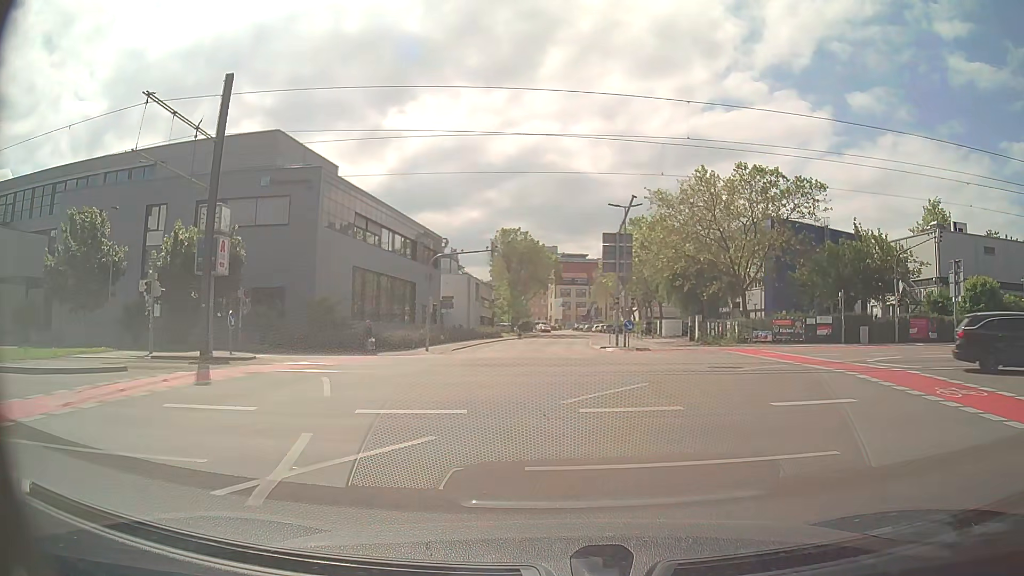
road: secondary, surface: asphalt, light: Day
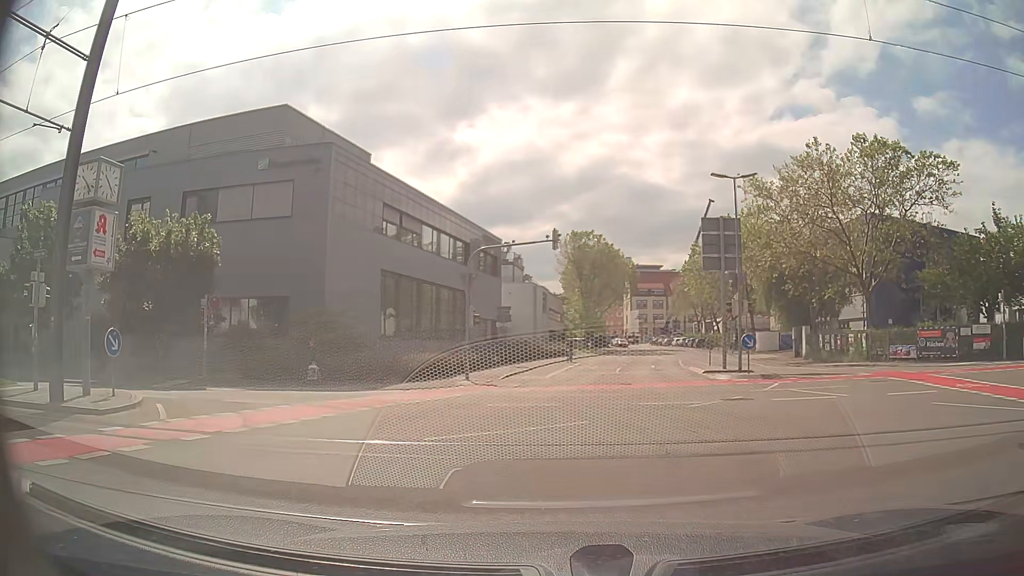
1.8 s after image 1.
(-0.4, +10.7) m; -7°
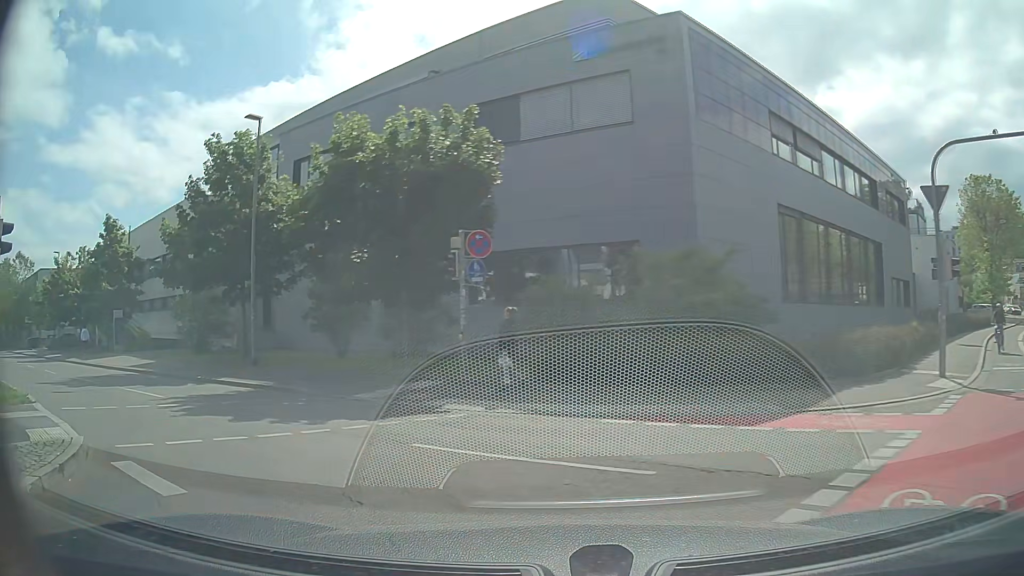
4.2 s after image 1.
(-3.0, +12.4) m; -34°
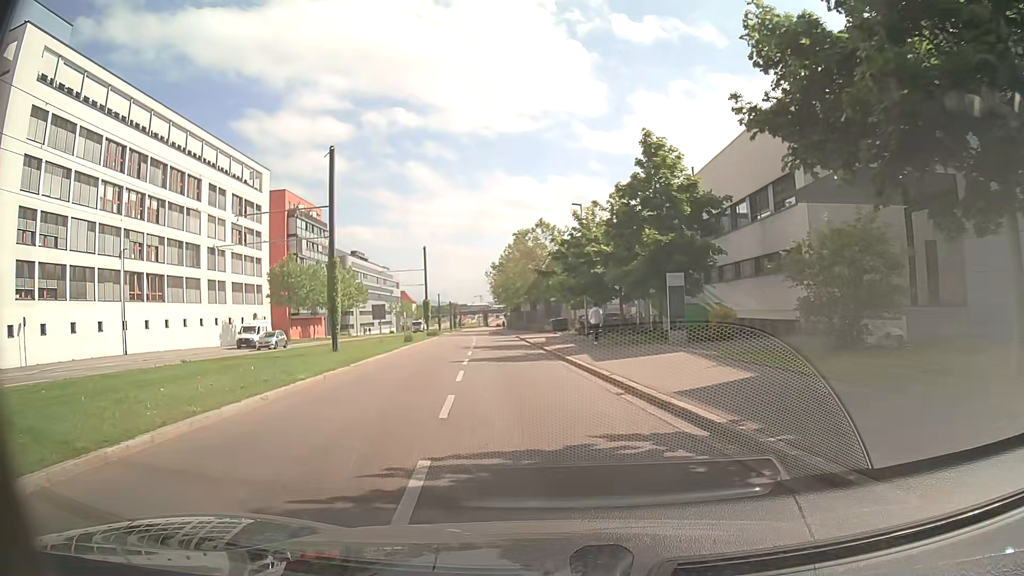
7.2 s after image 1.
(-8.2, +15.2) m; -48°
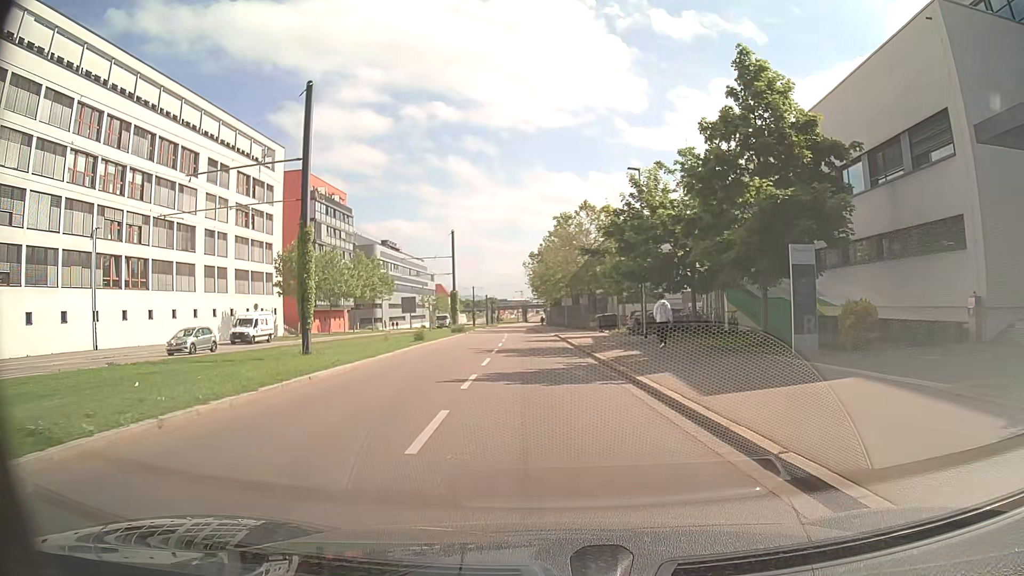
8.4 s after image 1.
(-0.4, +9.2) m; -3°
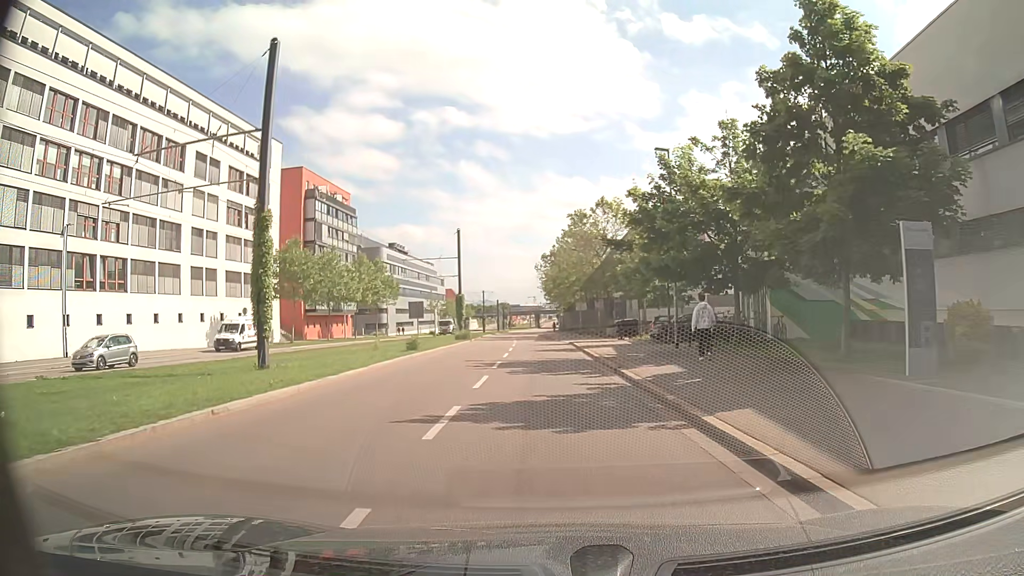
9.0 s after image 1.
(-0.1, +4.9) m; -1°
(0, +10) (0, +20) (-1, +30) (-1, +40) (-2, +50) (-2, +60) (-3, +70) (-3, +80) (-3, +90) (-4, +100) m
